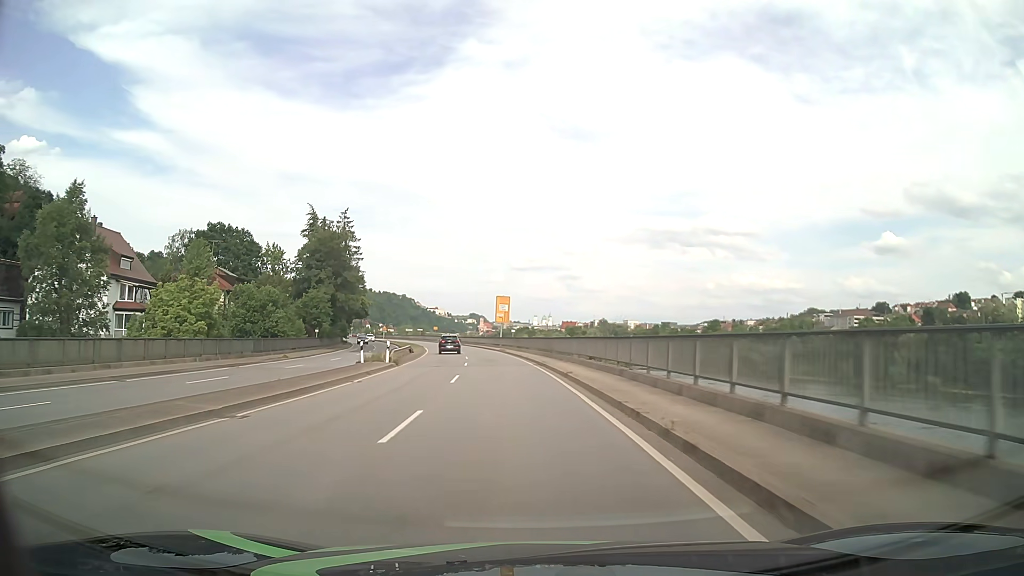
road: primary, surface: asphalt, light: Day
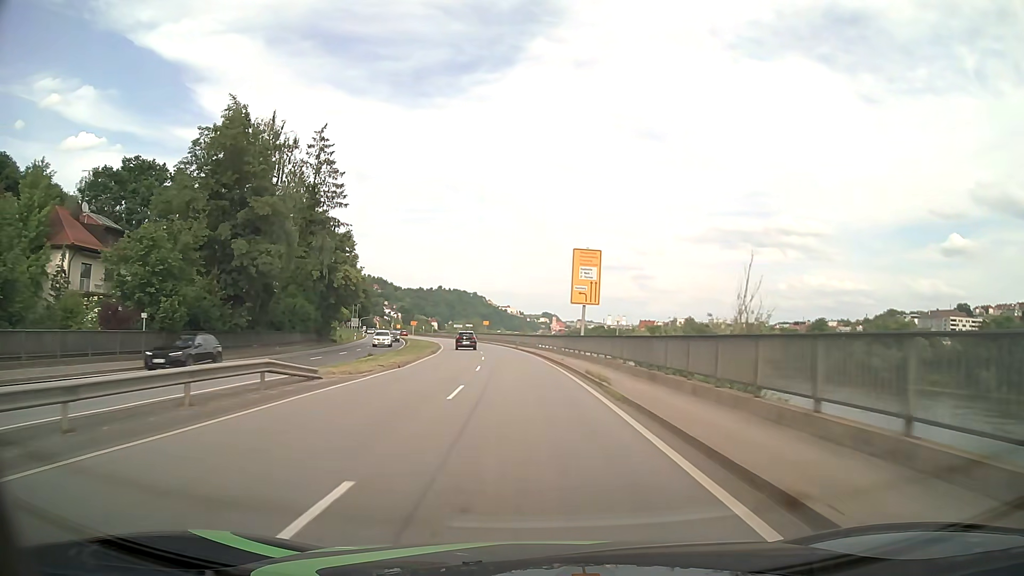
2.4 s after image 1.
(-2.6, +42.9) m; -6°
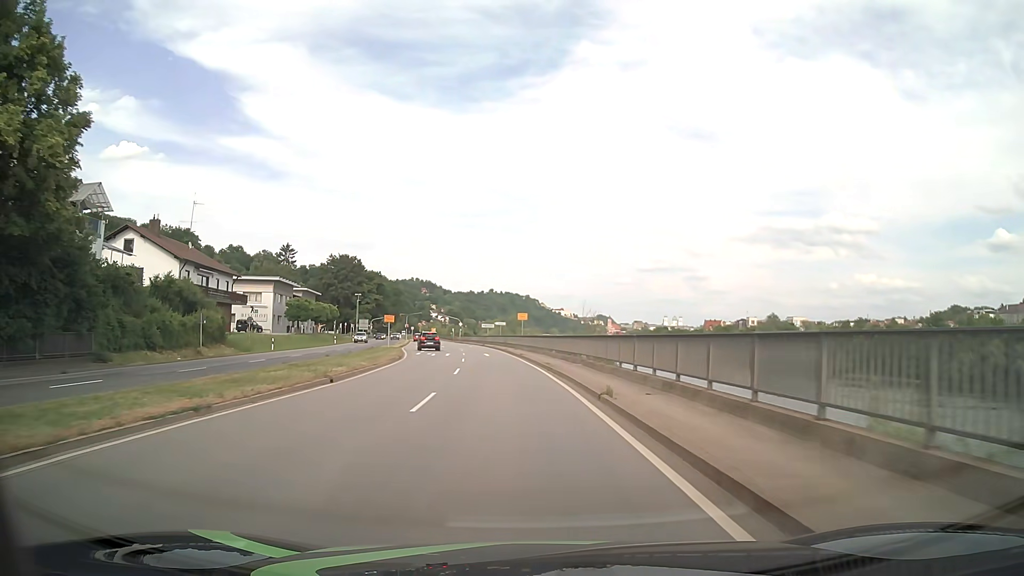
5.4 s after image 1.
(-2.0, +49.7) m; -5°
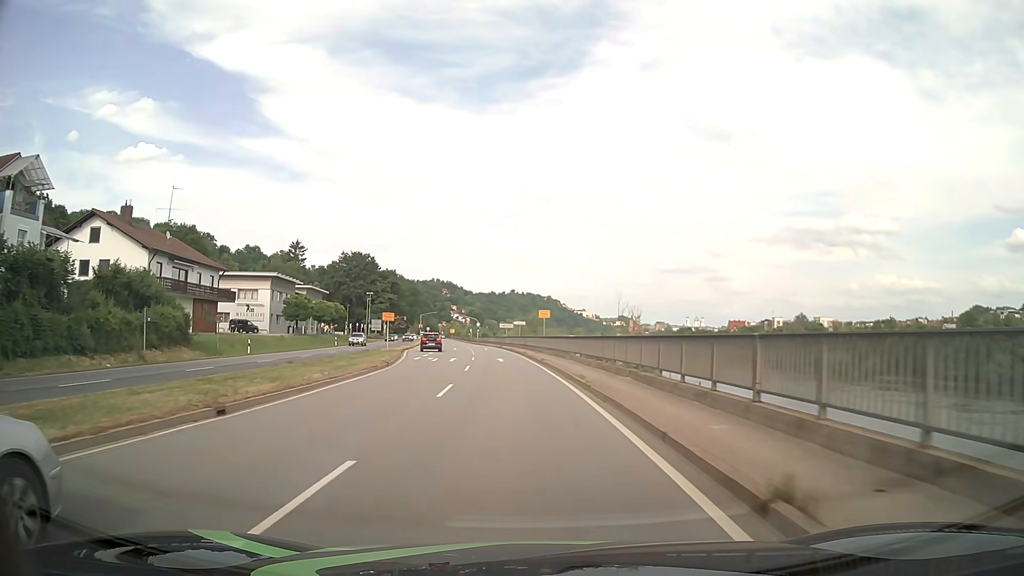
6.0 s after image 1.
(-0.2, +8.8) m; -2°
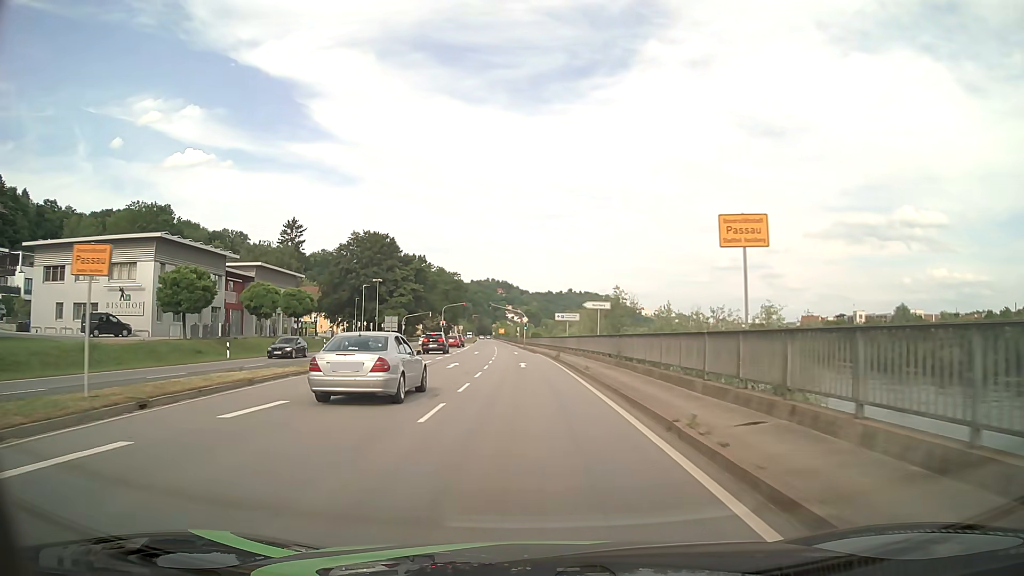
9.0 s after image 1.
(-1.8, +40.6) m; -5°
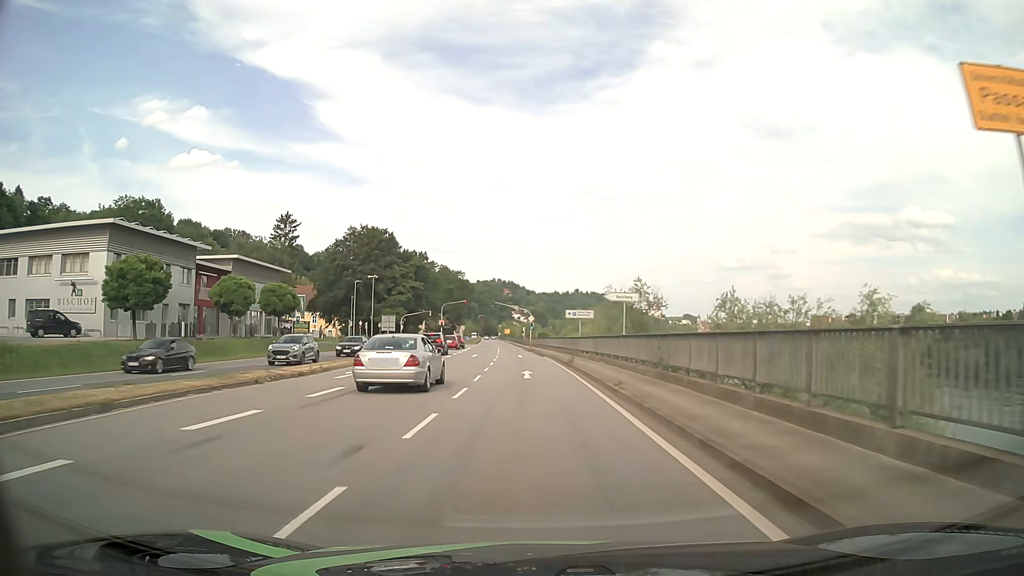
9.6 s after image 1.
(0.0, +7.5) m; 0°
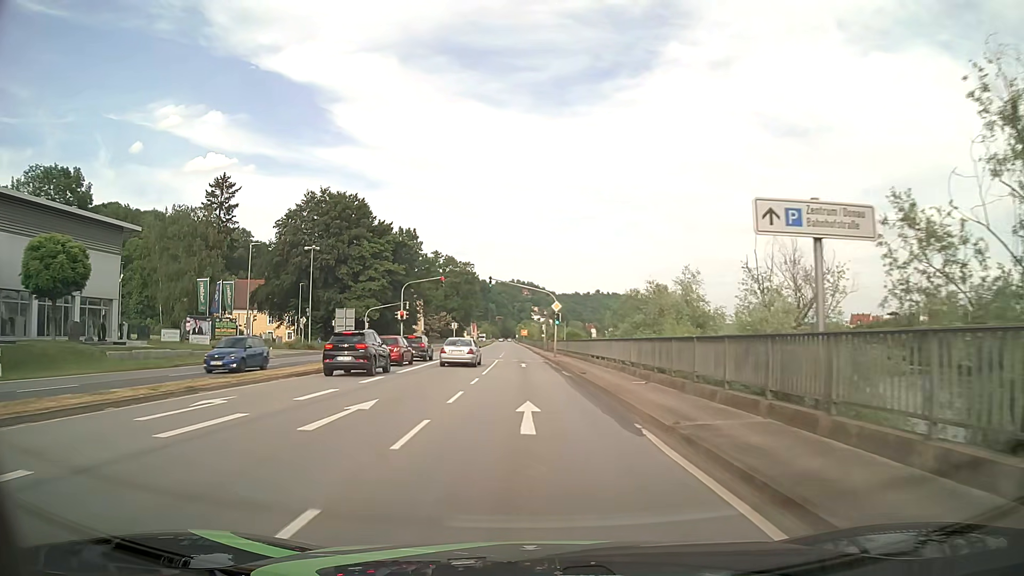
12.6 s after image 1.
(-0.6, +36.8) m; -2°
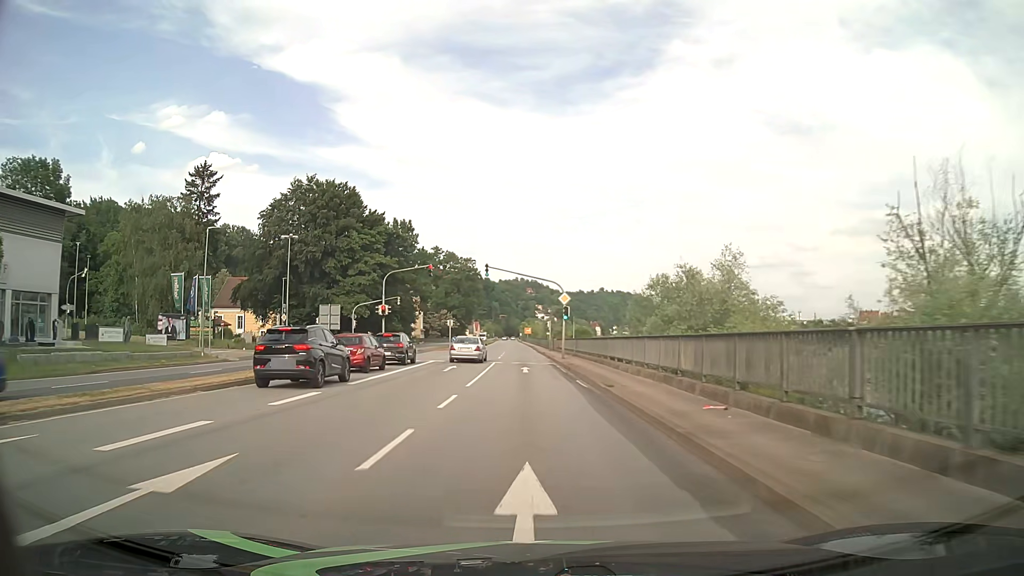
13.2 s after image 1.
(0.0, +7.5) m; 0°
(0, +10) (0, +20) (0, +30) (-1, +40) (-1, +50) (-1, +60) (-2, +70) (-2, +80) (-2, +90) (-3, +100) m
